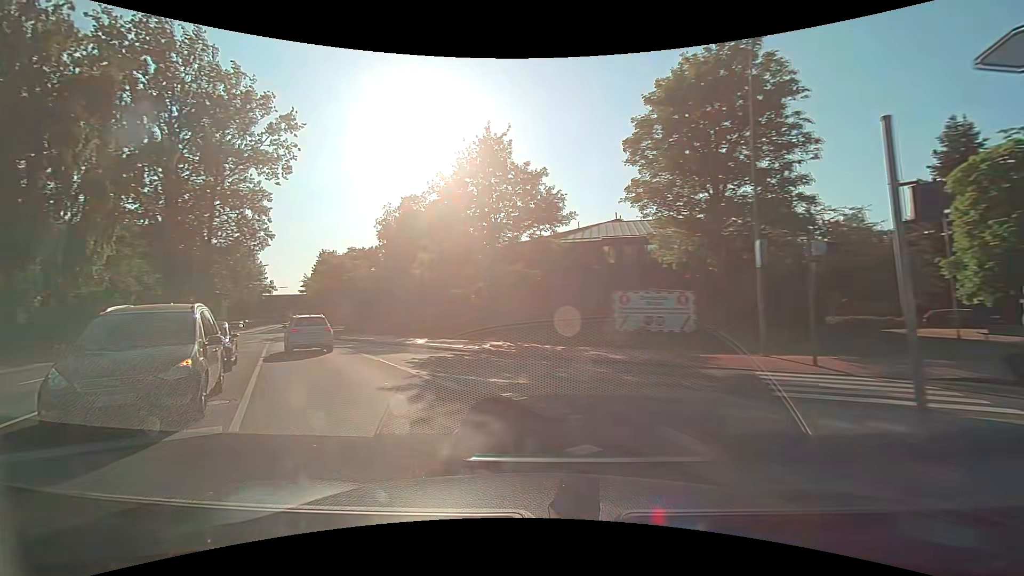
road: secondary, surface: asphalt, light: Day
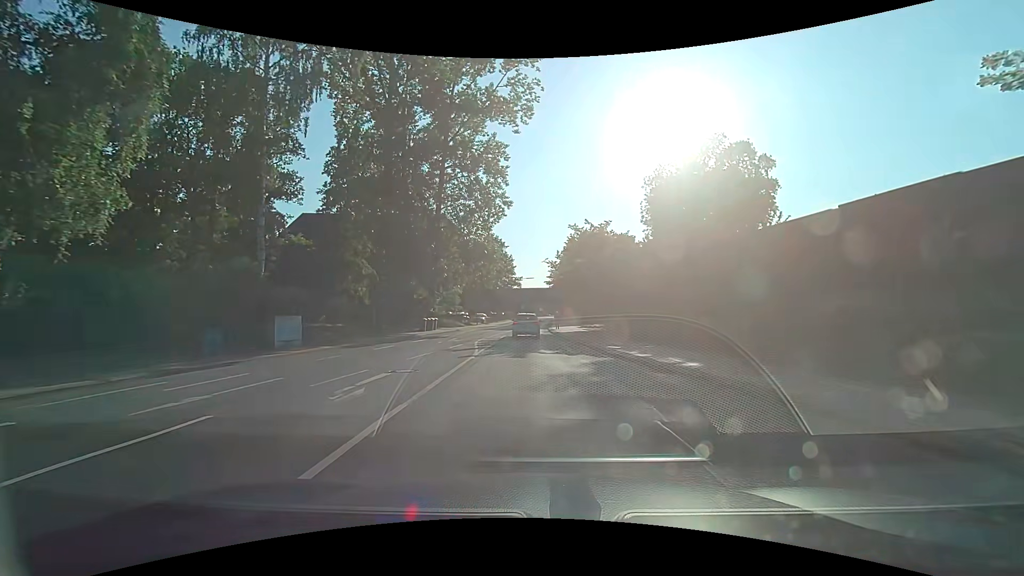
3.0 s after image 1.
(-8.0, +20.0) m; -27°
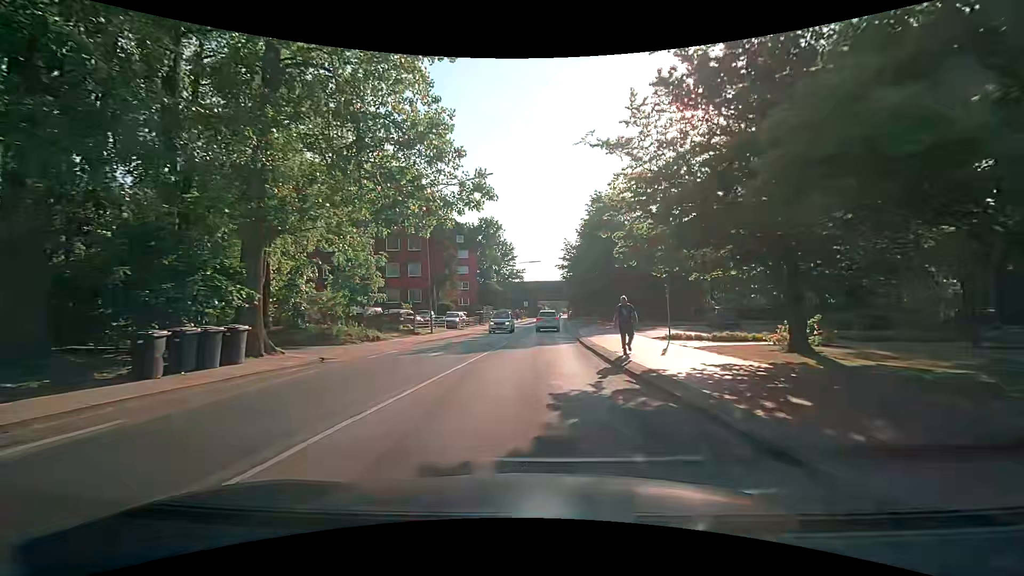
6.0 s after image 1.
(-0.5, +31.2) m; -1°
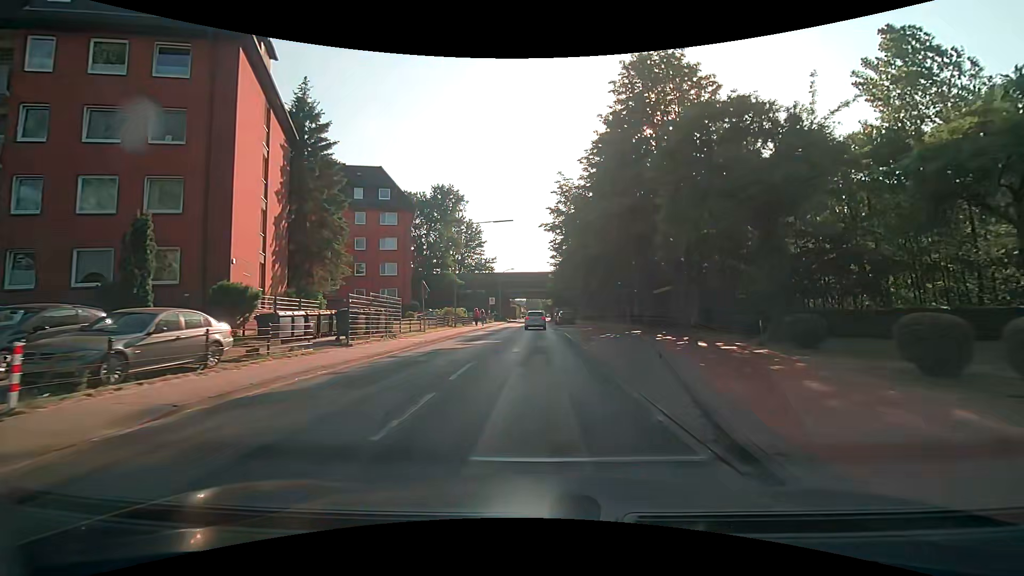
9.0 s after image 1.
(+0.9, +33.9) m; +3°
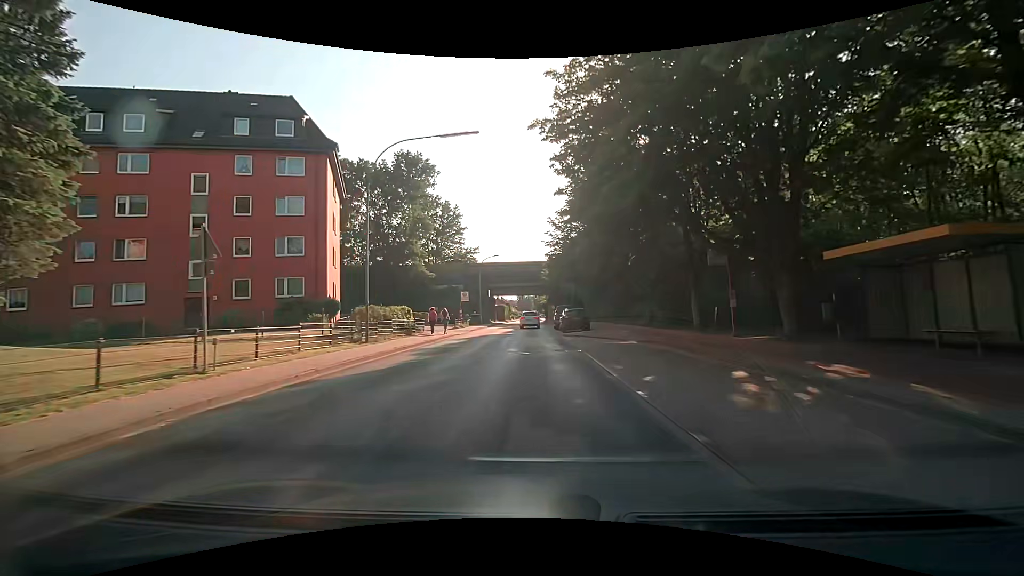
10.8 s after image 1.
(+0.2, +20.4) m; +1°
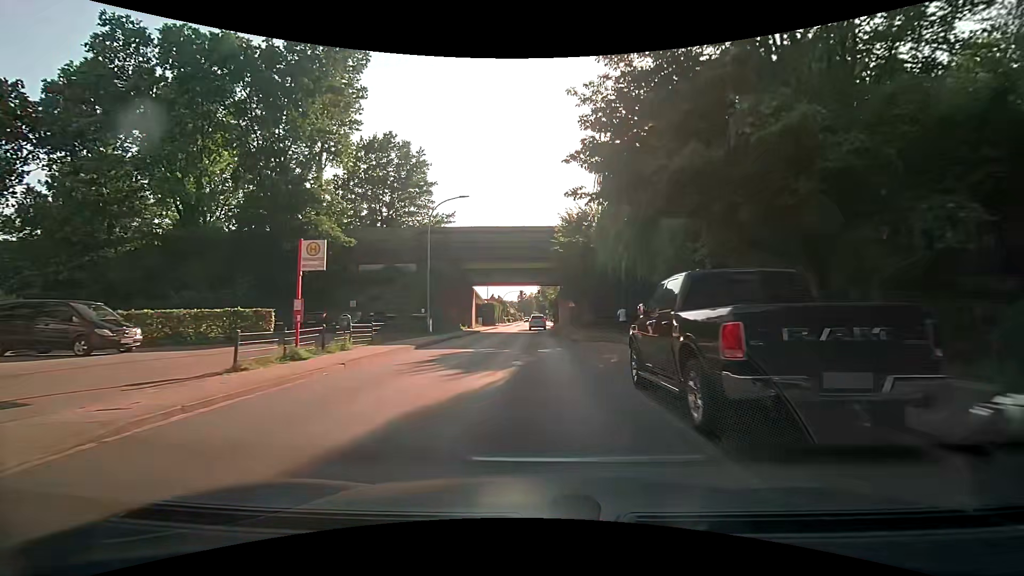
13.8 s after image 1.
(+0.1, +34.4) m; 0°
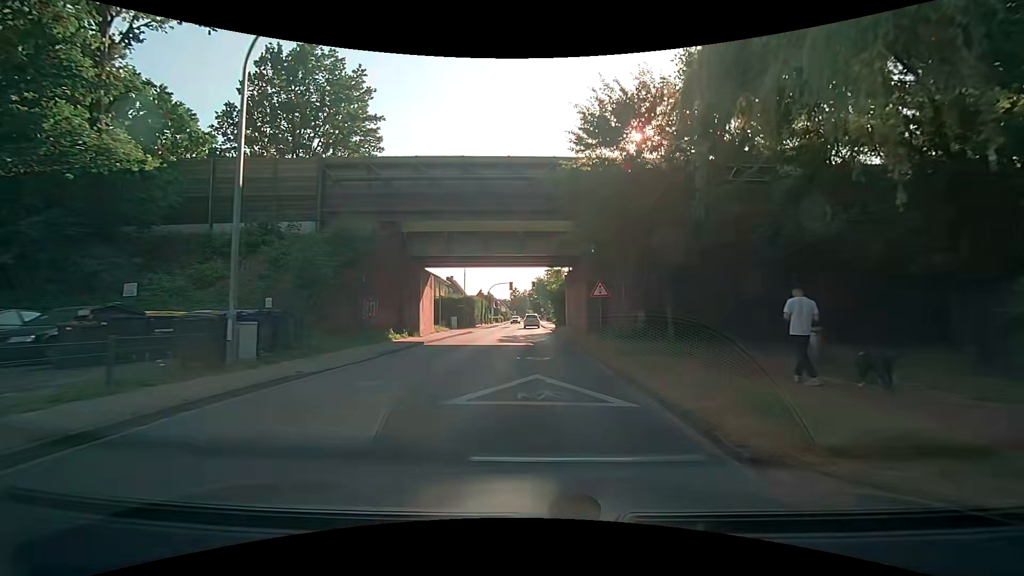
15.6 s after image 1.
(0.0, +21.1) m; 0°
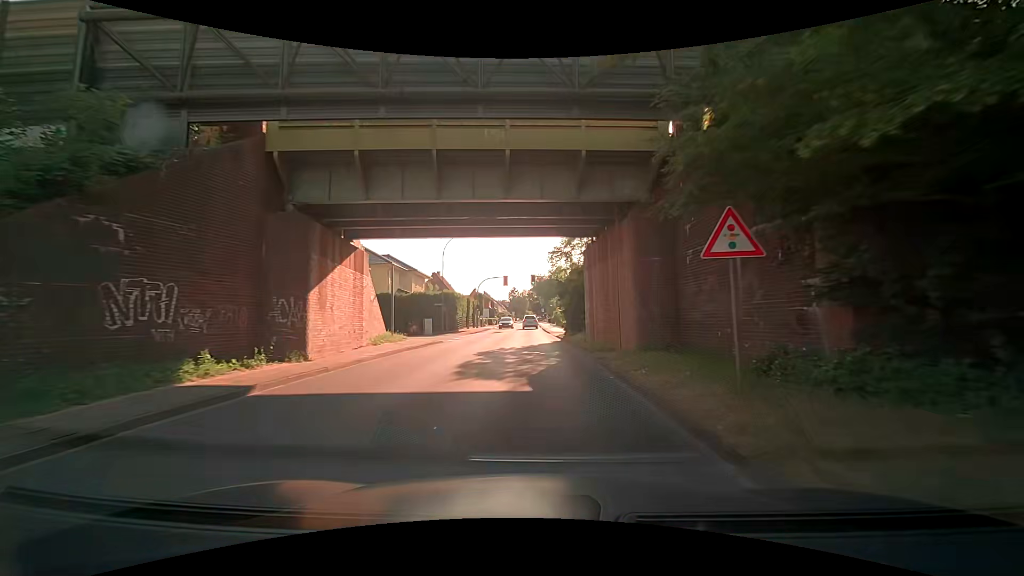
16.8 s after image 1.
(0.0, +14.4) m; 0°
(0, +10) (0, +20) (-1, +30) (-1, +40) (-1, +50) (-1, +60) (-1, +70) (-1, +80) (-1, +90) (-1, +100) m
